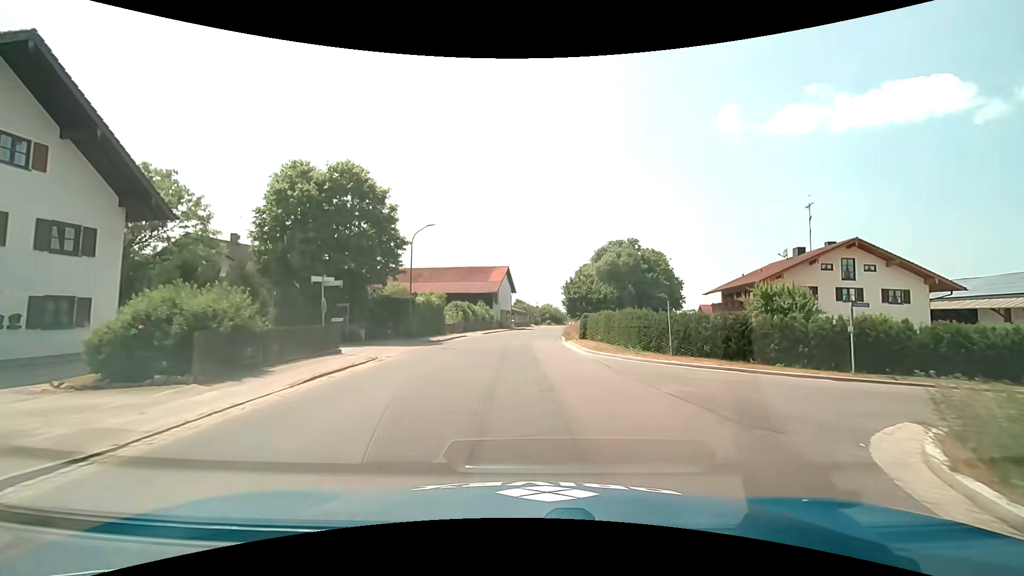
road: tertiary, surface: asphalt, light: Day
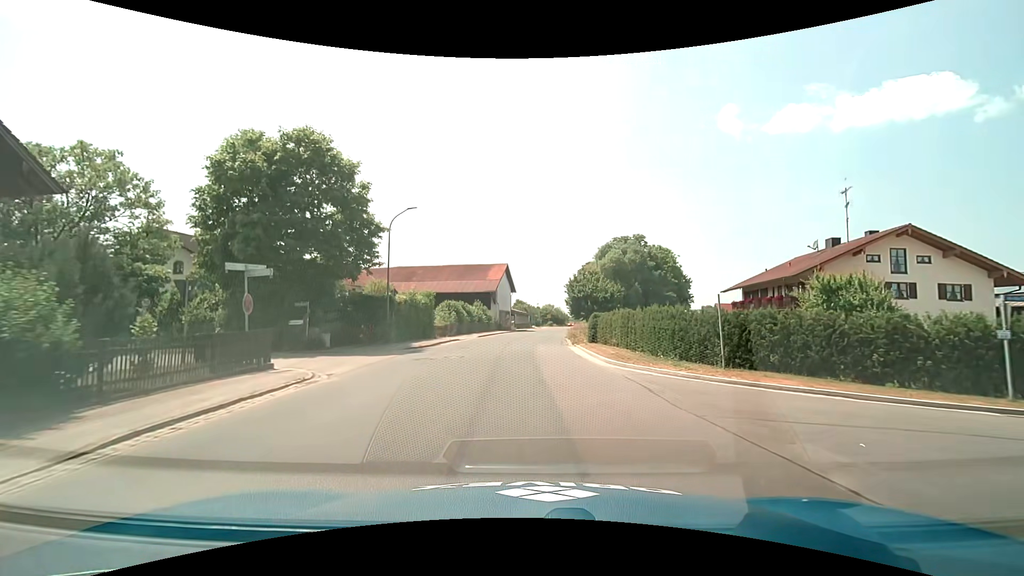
(0.0, +5.7) m; 0°
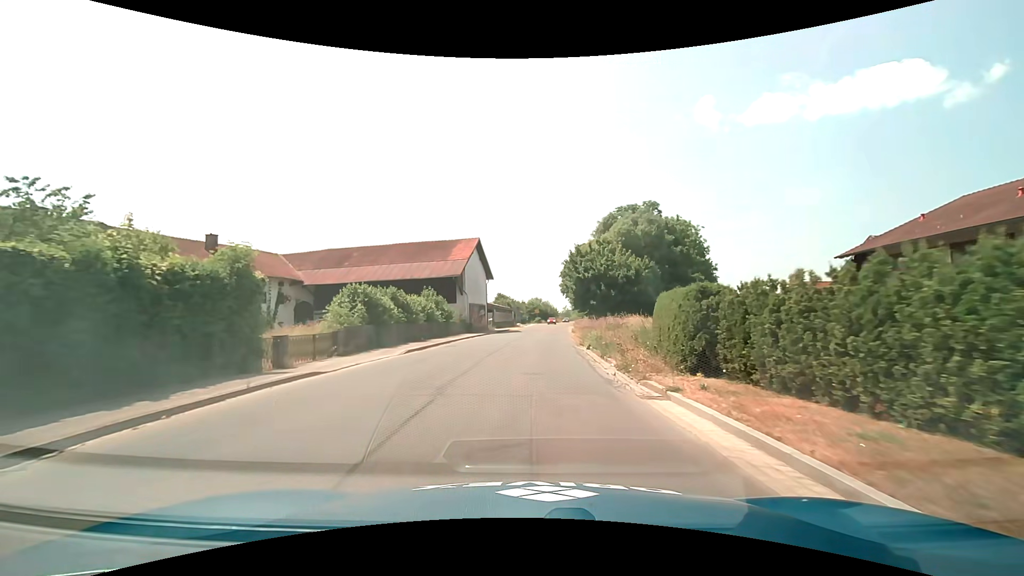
(+0.1, +24.1) m; +2°
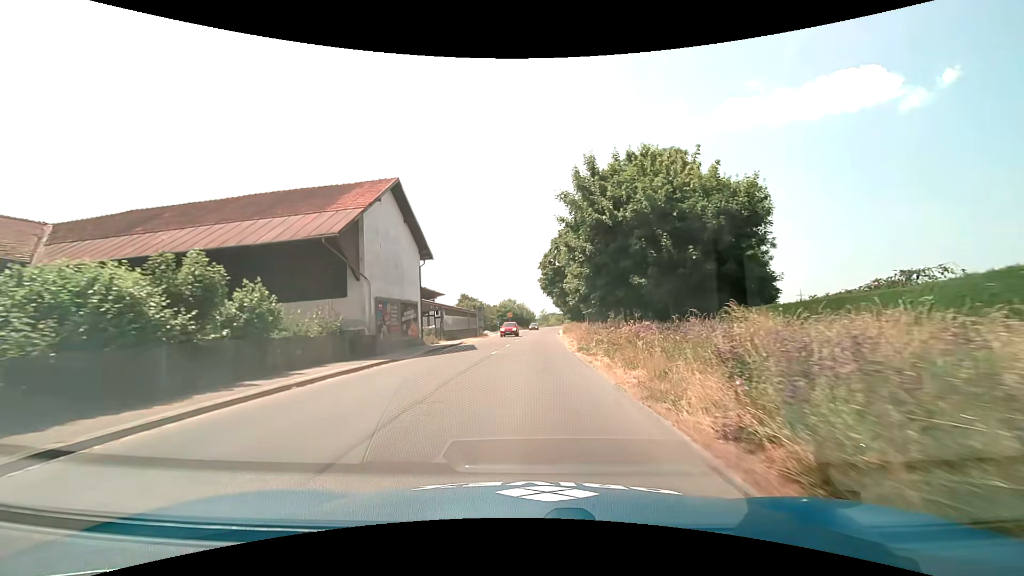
(+0.6, +27.0) m; +2°
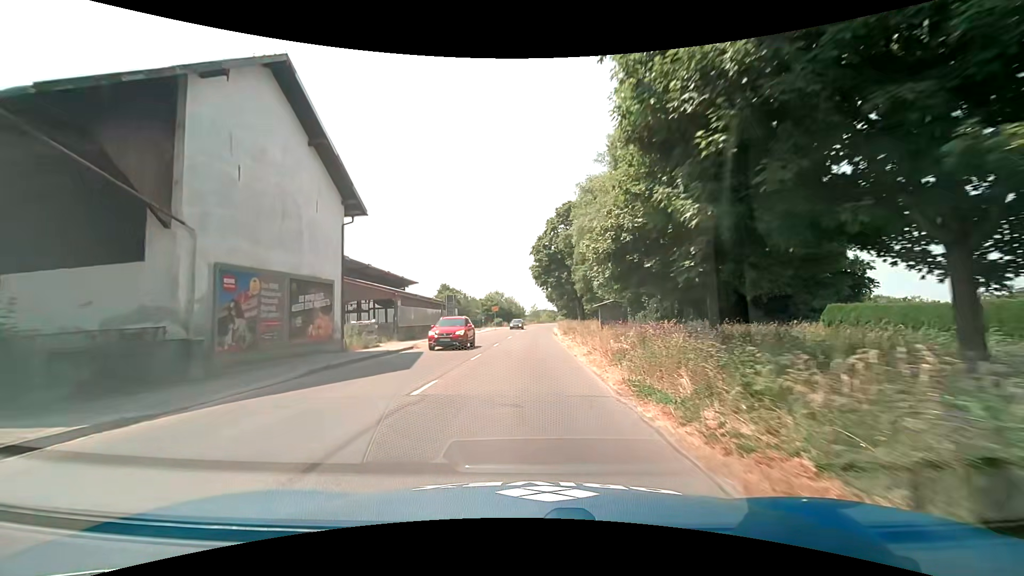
(+0.2, +14.4) m; +1°
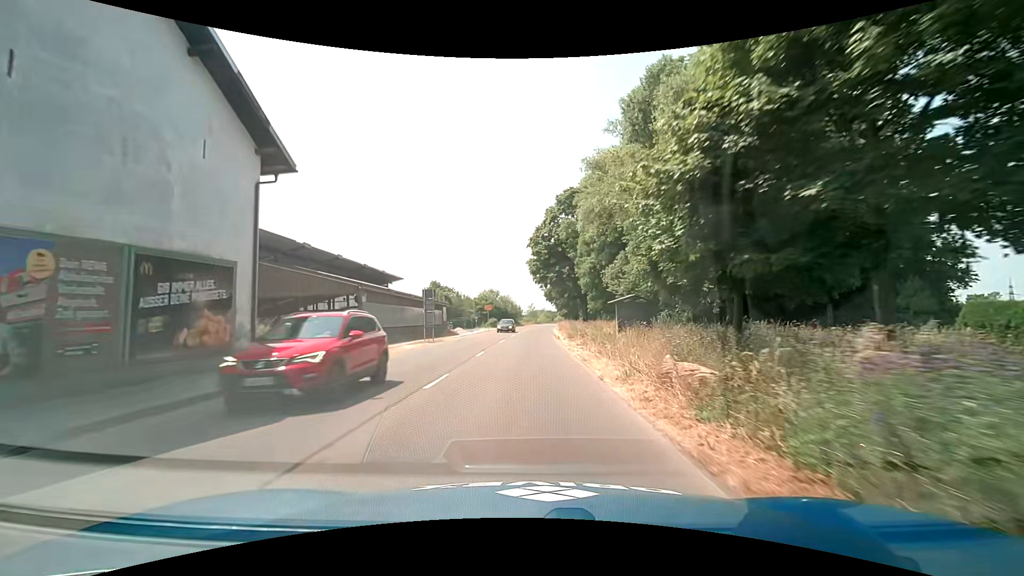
(0.0, +7.4) m; 0°
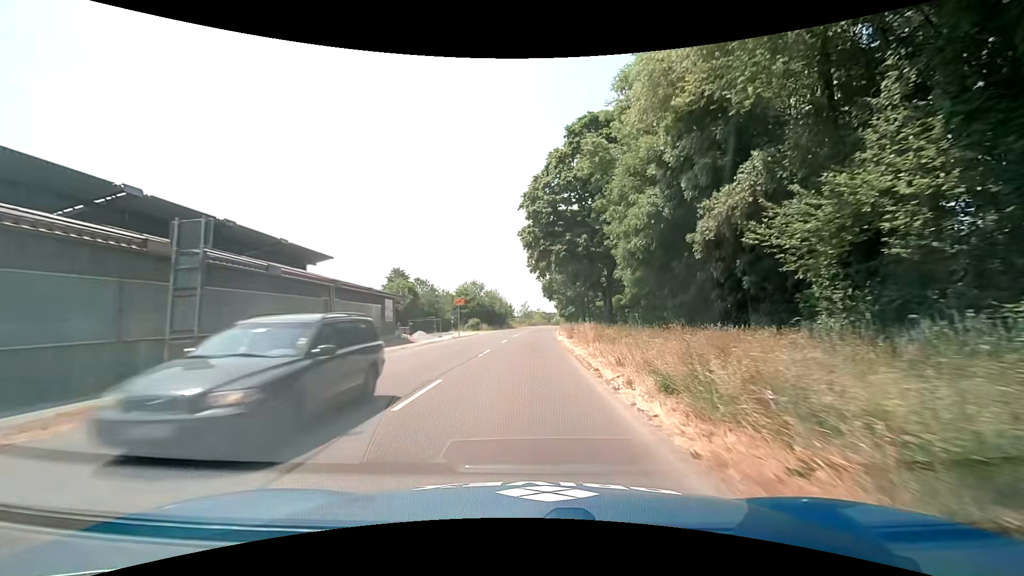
(+0.1, +22.6) m; +1°
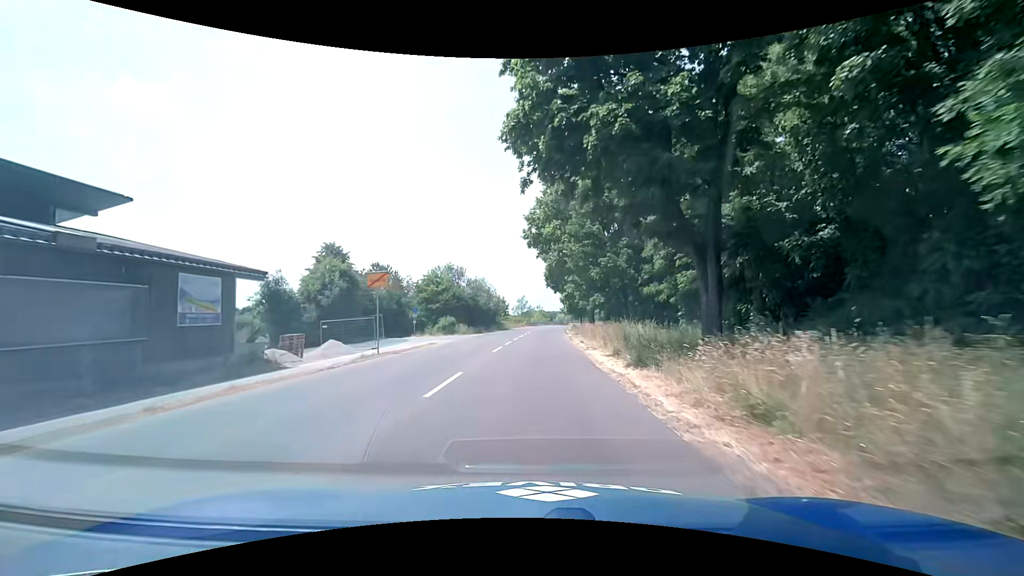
(0.0, +22.9) m; 0°
(0, +10) (0, +20) (0, +30) (+1, +40) (+2, +50) (+2, +60) (+3, +70) (+4, +80) (+6, +90) (+8, +99) m
